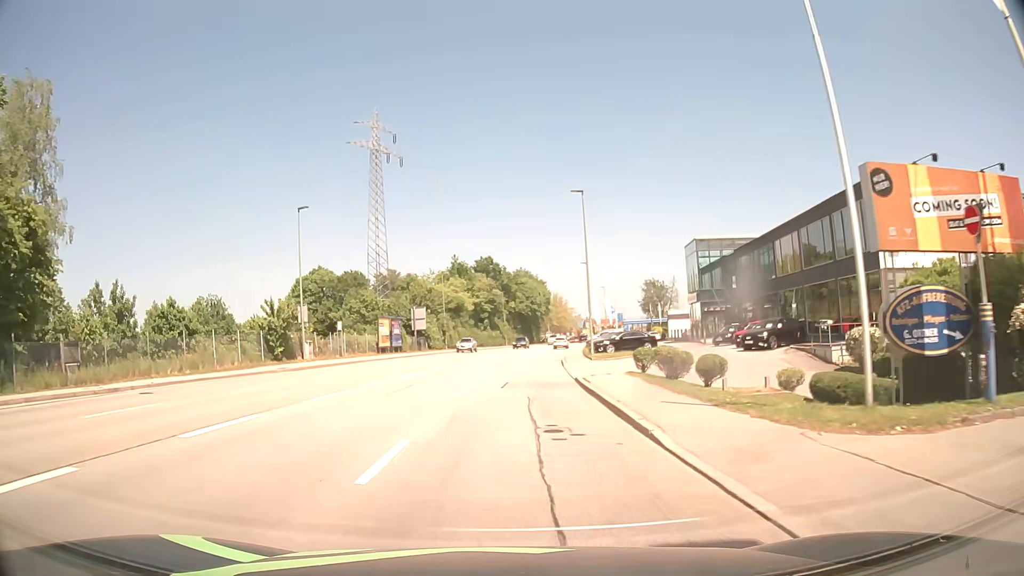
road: tertiary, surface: asphalt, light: Day
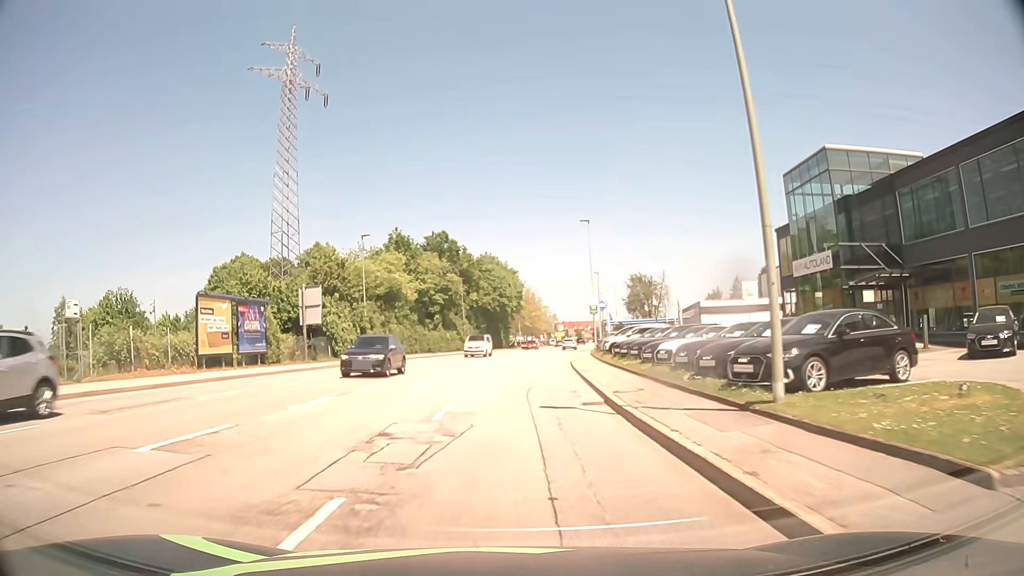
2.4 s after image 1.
(+0.8, +31.7) m; +3°
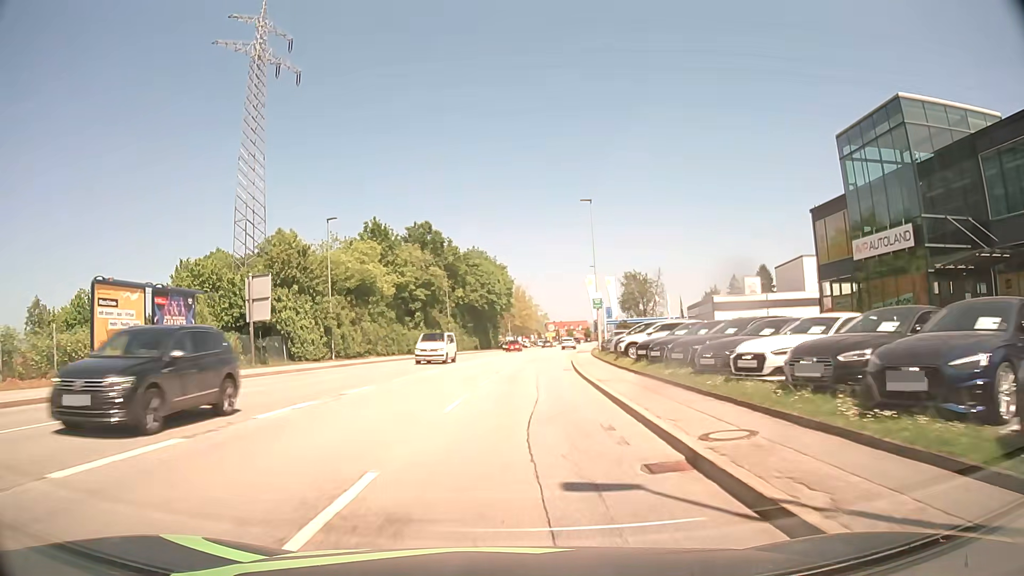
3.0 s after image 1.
(+0.1, +7.9) m; +1°
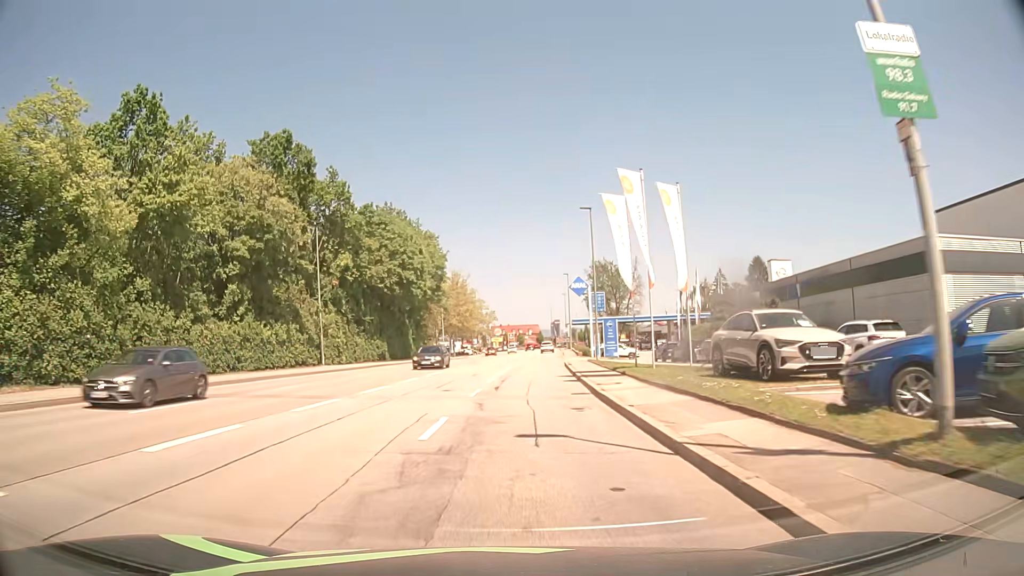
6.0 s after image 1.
(+1.7, +39.6) m; +4°
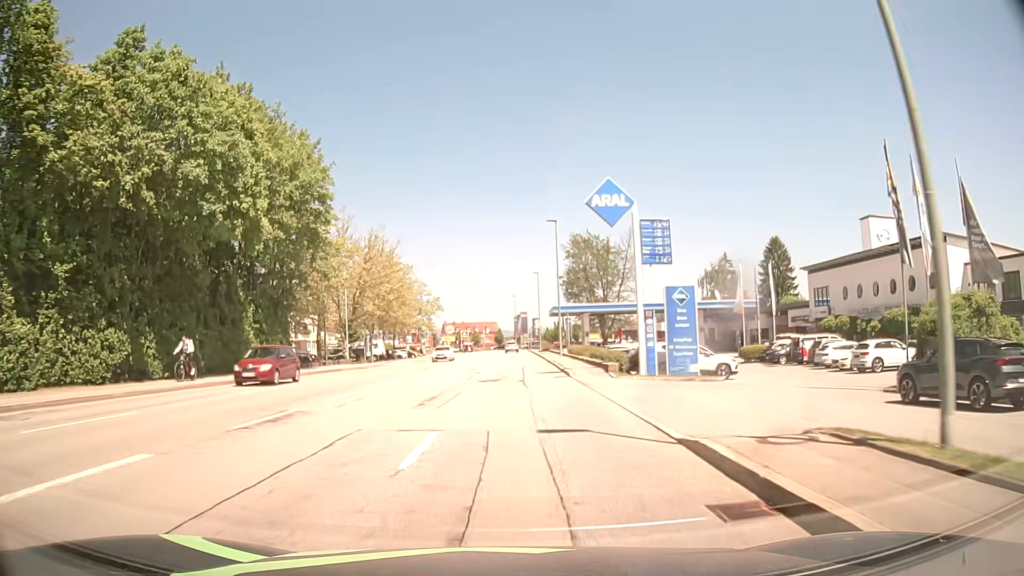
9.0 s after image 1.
(+1.5, +38.9) m; +4°
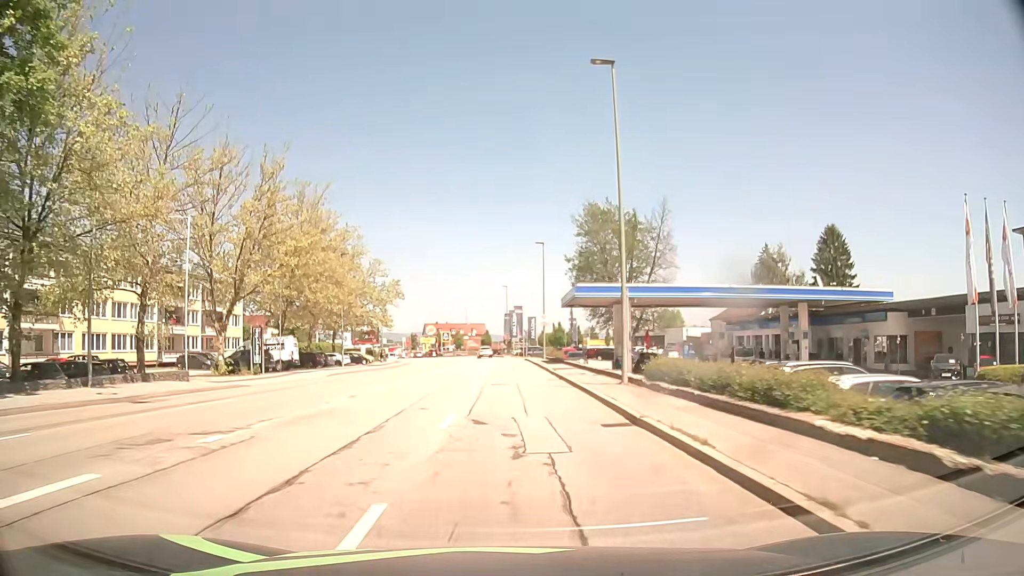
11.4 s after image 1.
(+0.4, +30.7) m; +1°
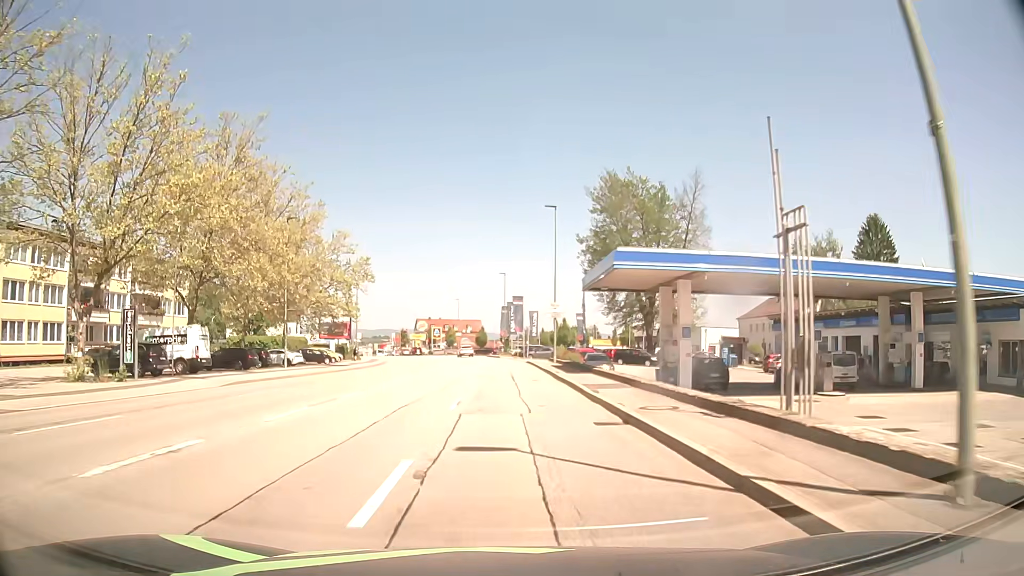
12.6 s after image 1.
(+0.2, +15.5) m; +1°
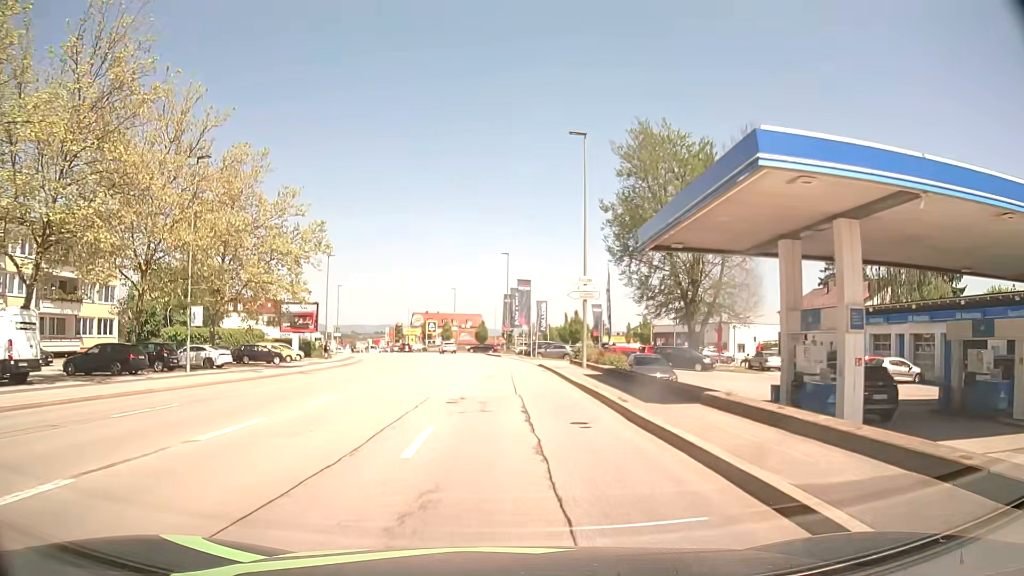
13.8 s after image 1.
(0.0, +15.1) m; 0°
